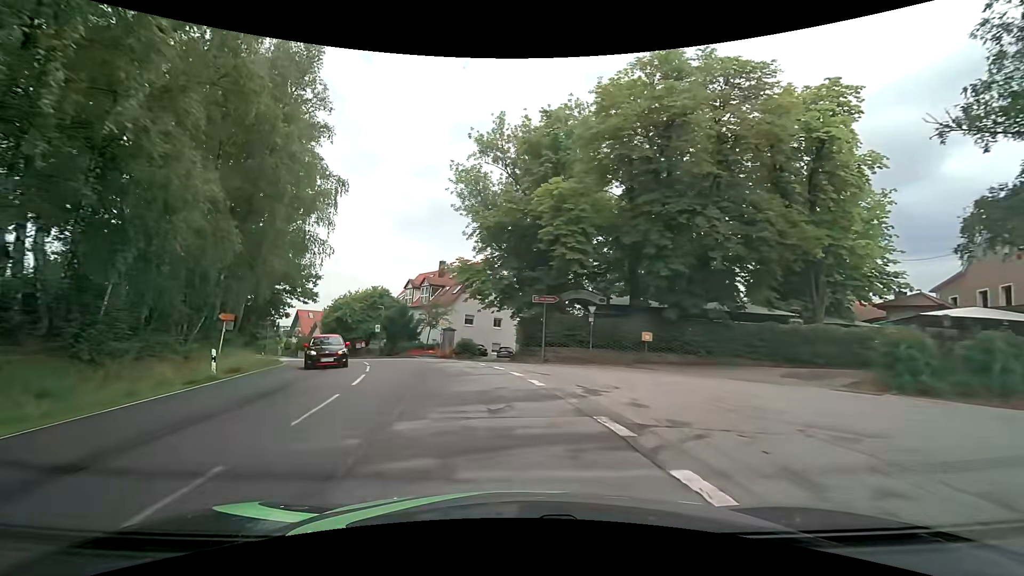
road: tertiary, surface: asphalt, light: Day
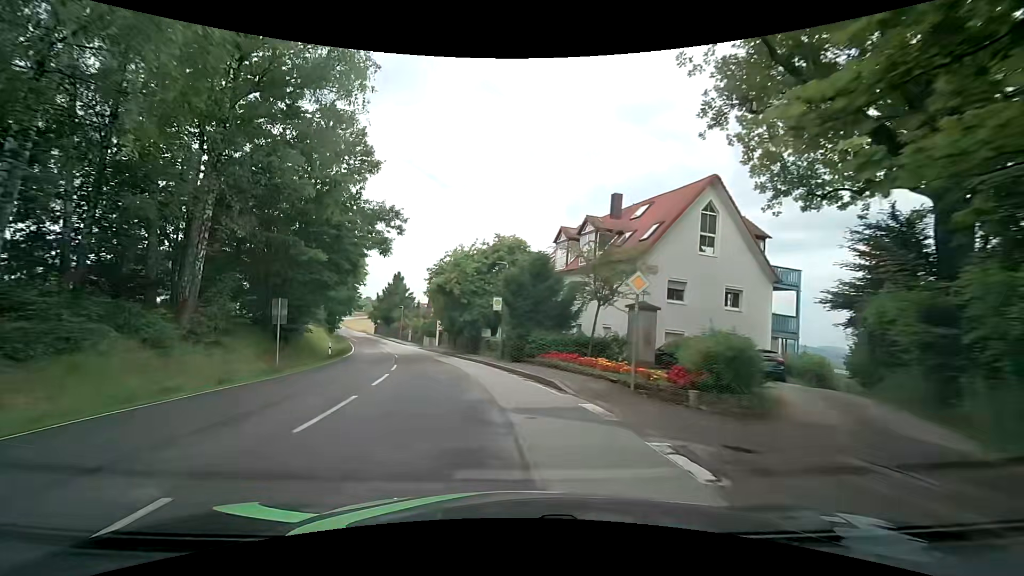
(-4.0, +25.2) m; -19°
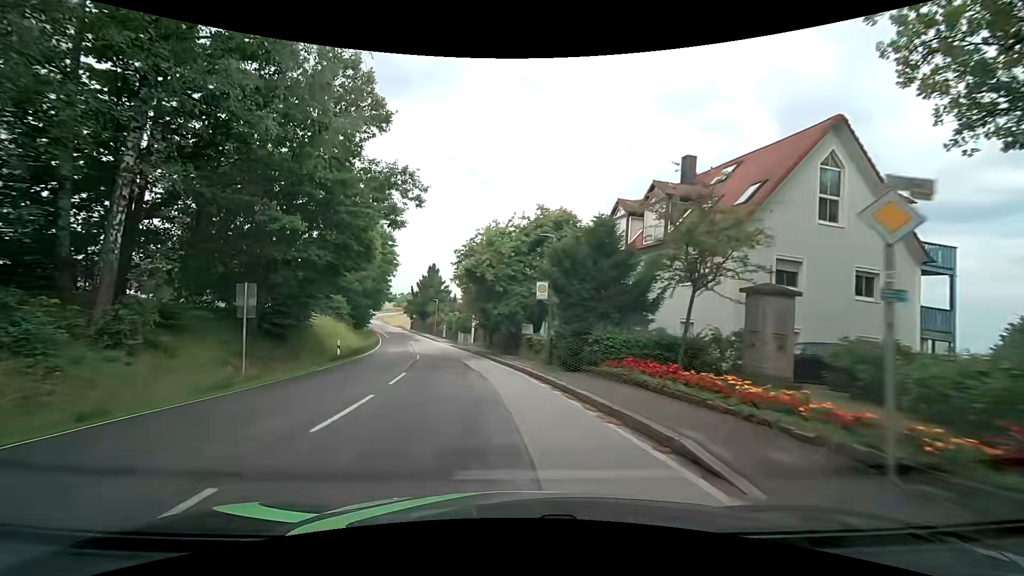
(-0.3, +6.5) m; -4°
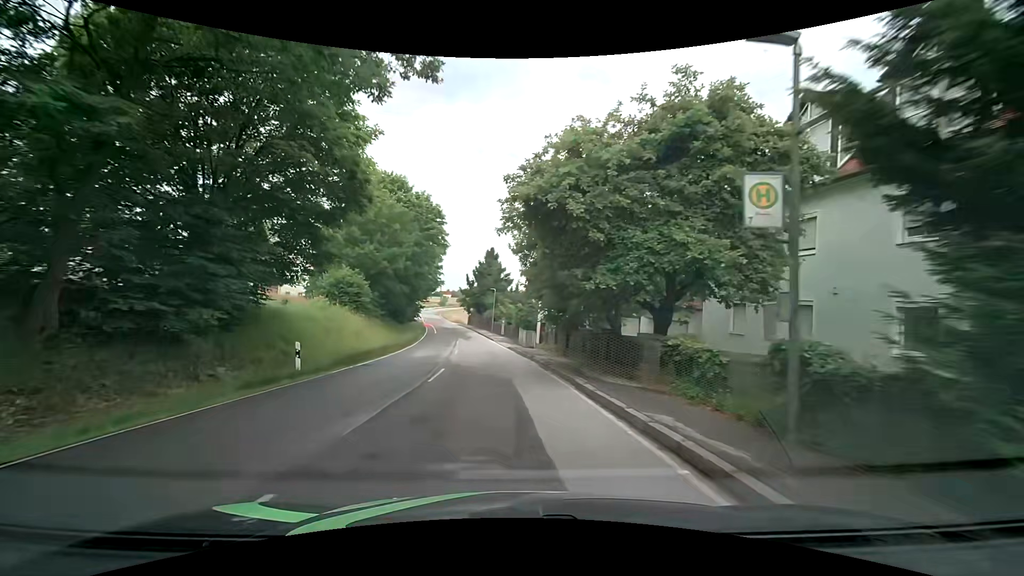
(-1.2, +12.9) m; -9°
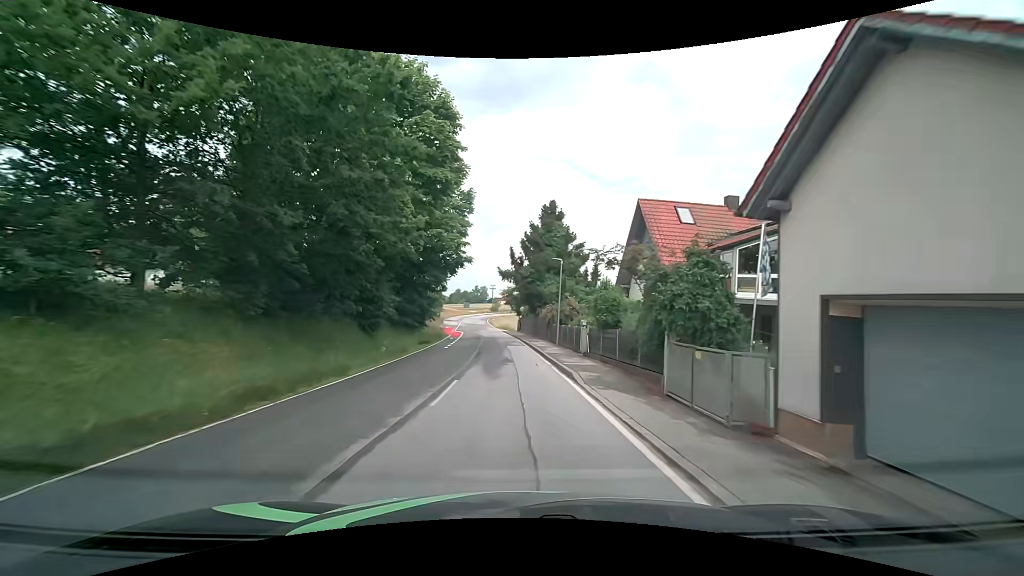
(-1.4, +28.2) m; -6°
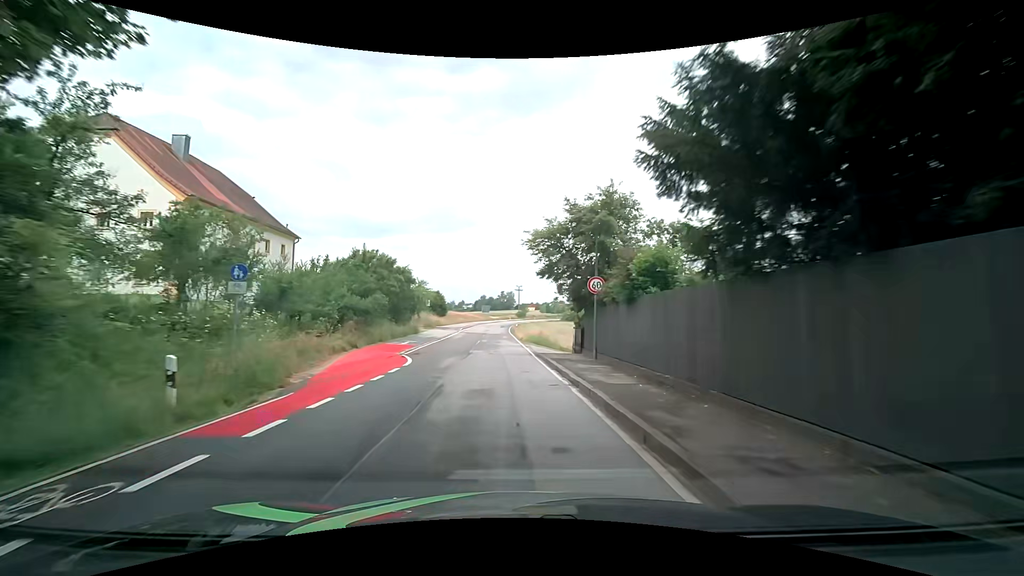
(-1.3, +38.0) m; -4°
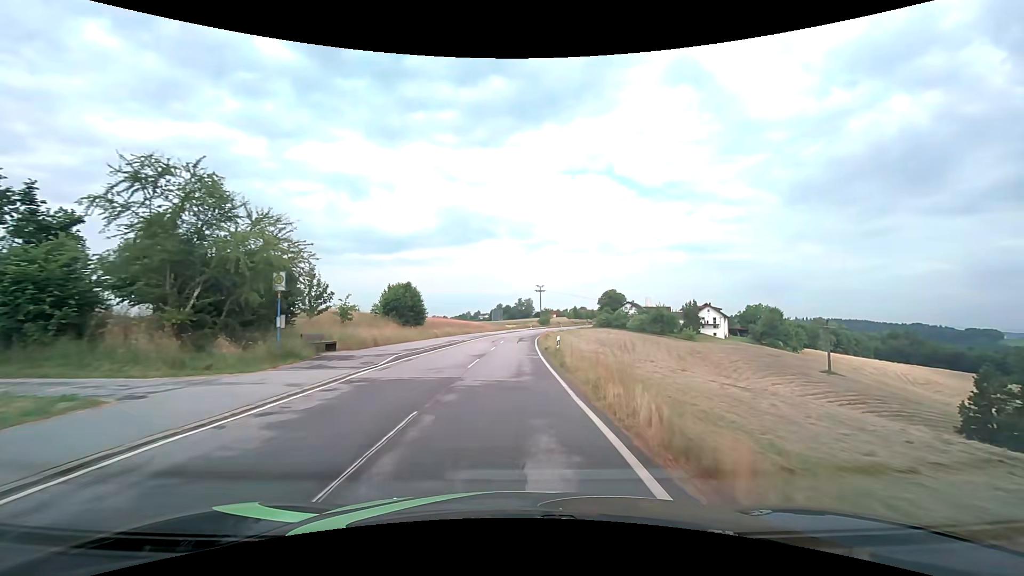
(-1.0, +39.1) m; -2°
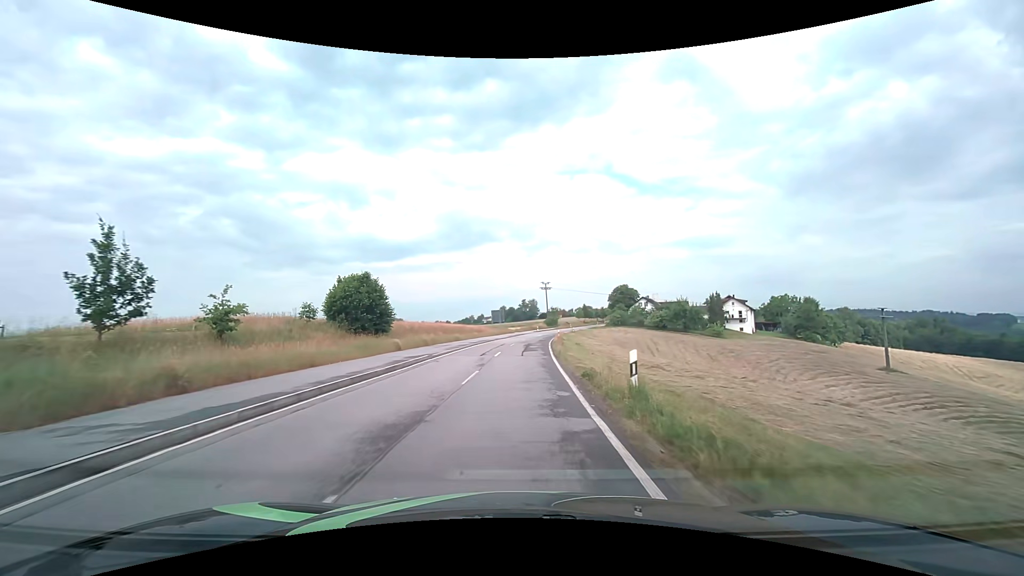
(0.0, +15.7) m; 0°
(0, +10) (0, +20) (0, +30) (0, +40) (+1, +50) (+2, +60) (+3, +70) (+4, +80) (+5, +90) (+7, +100) m
